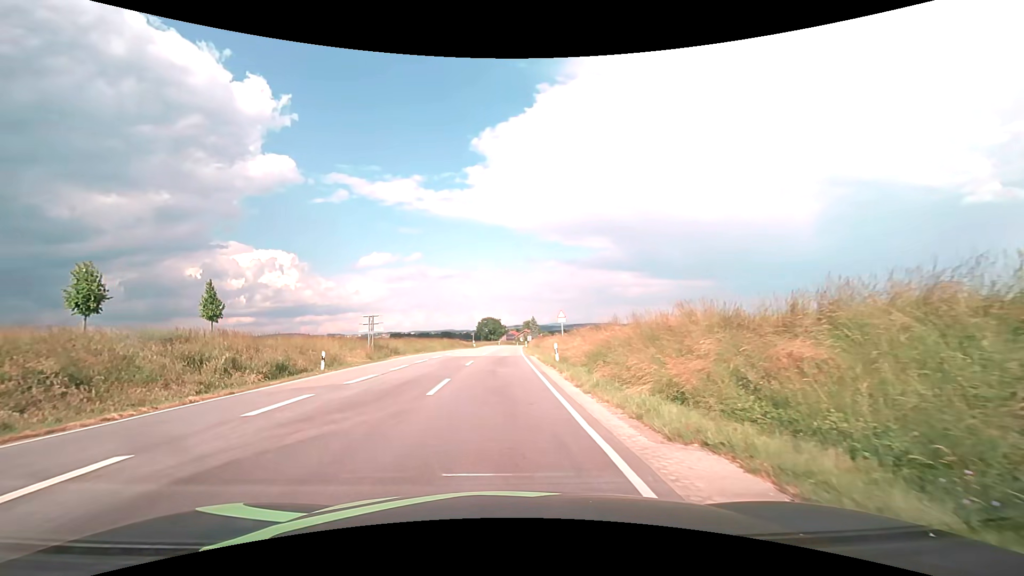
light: Day
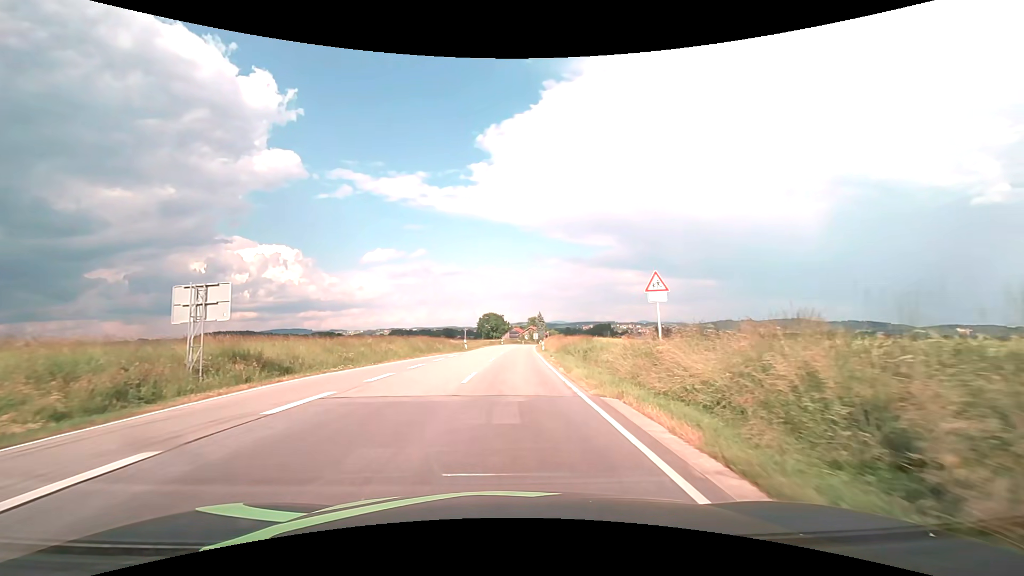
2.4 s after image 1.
(-0.7, +25.1) m; -1°
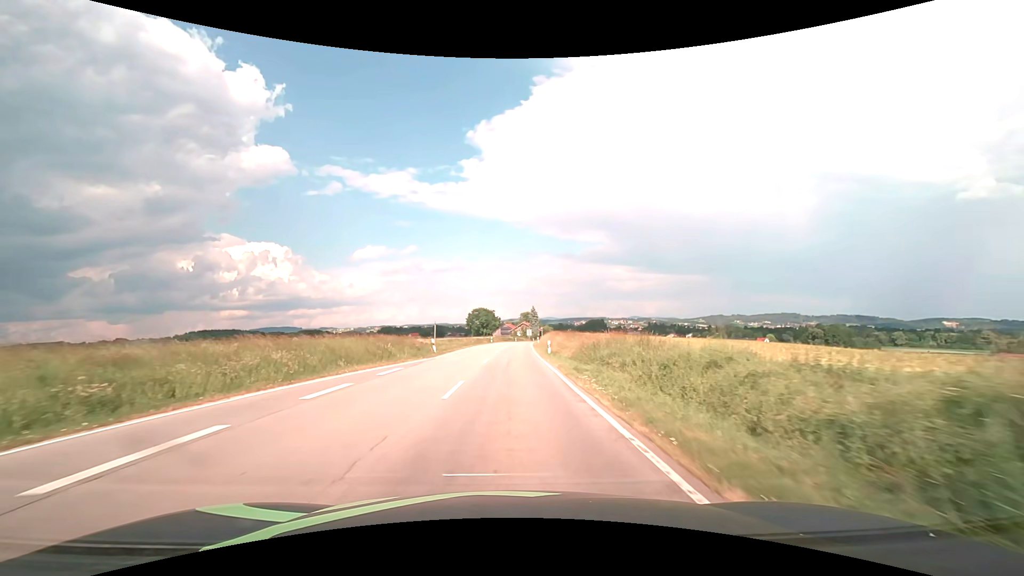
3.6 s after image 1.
(+0.2, +16.7) m; +1°
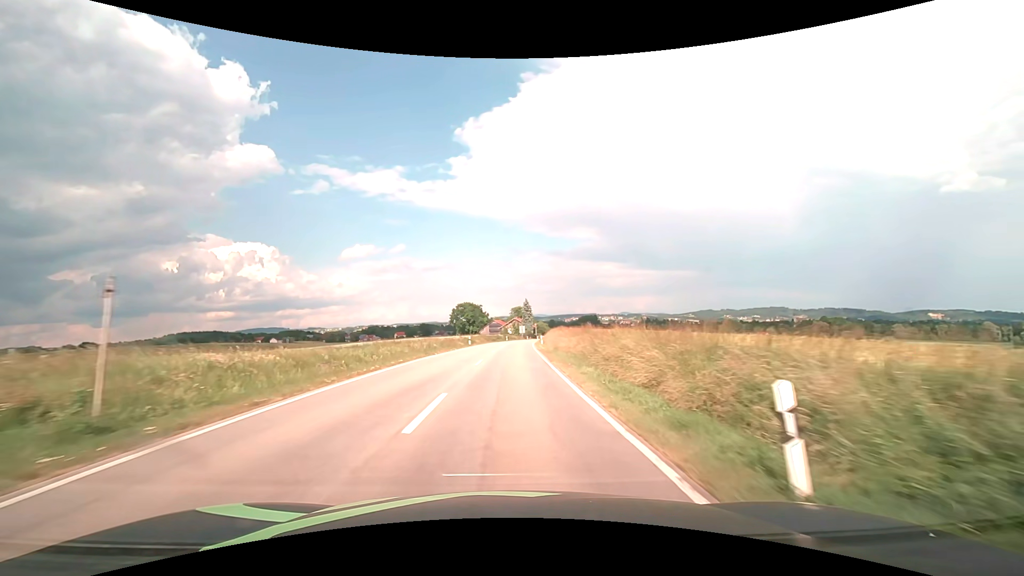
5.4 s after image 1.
(+0.3, +29.6) m; +1°
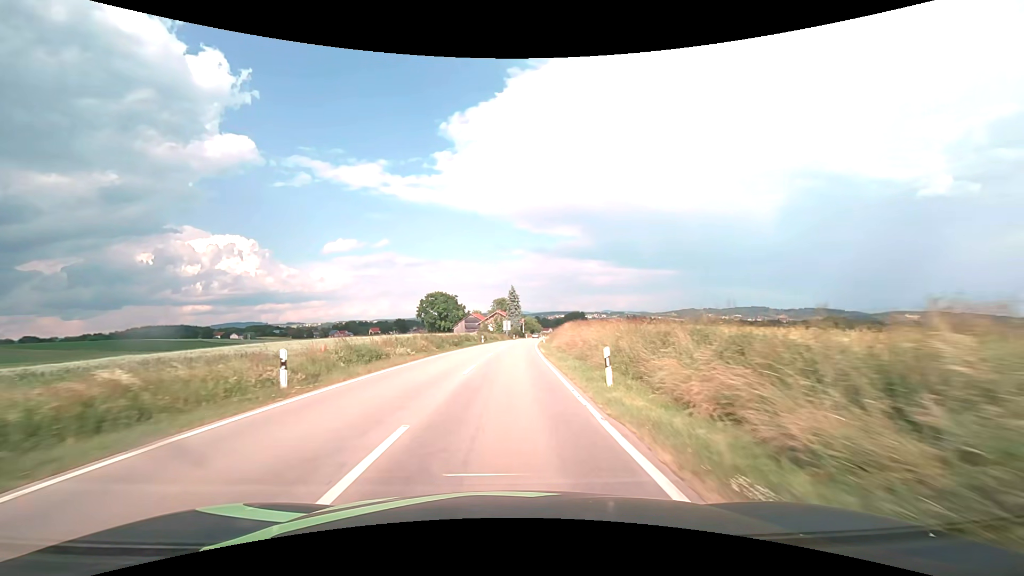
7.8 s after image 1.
(+0.7, +41.6) m; +2°
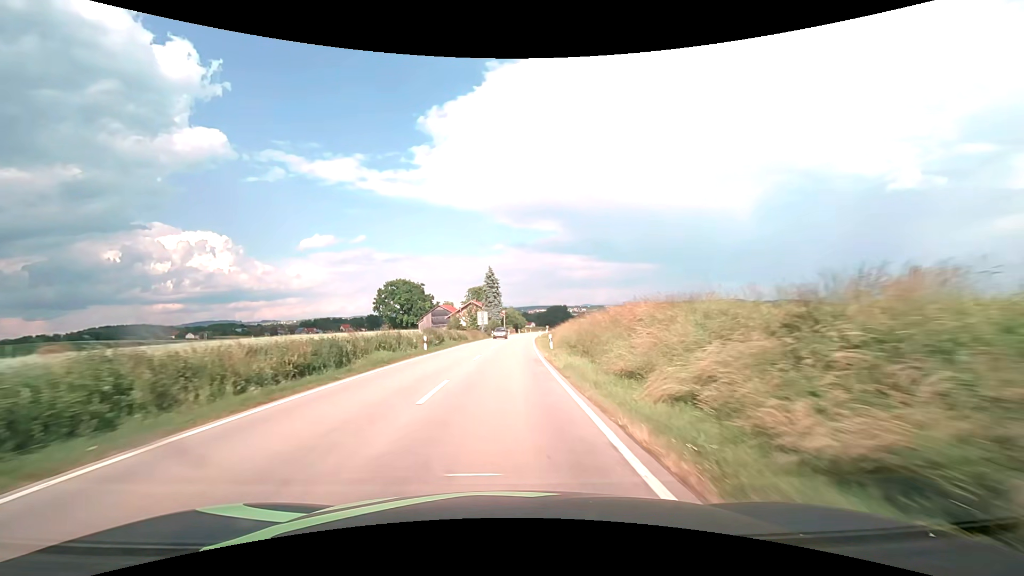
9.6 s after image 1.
(+0.6, +31.8) m; +2°
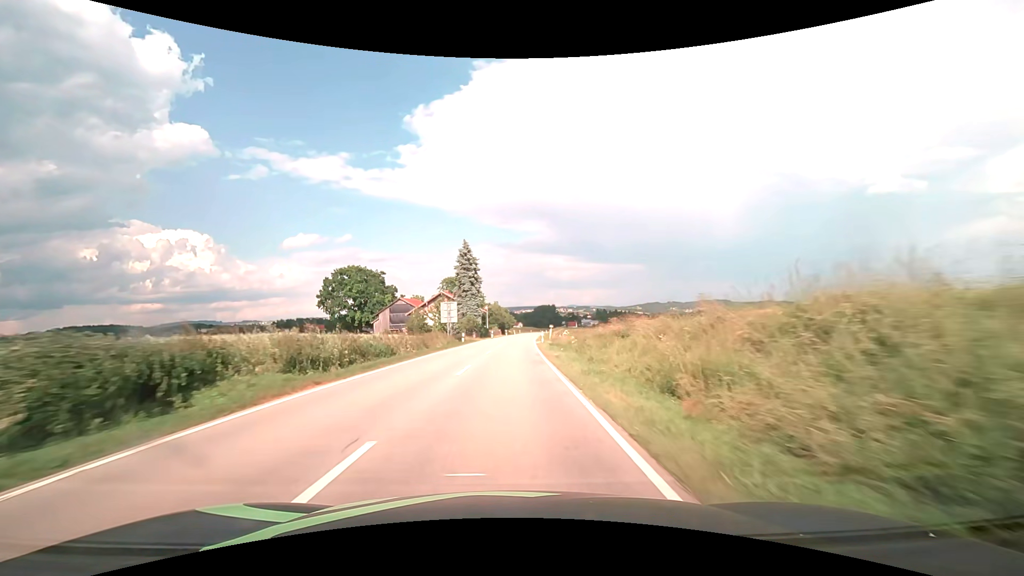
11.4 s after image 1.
(+0.4, +32.1) m; +1°
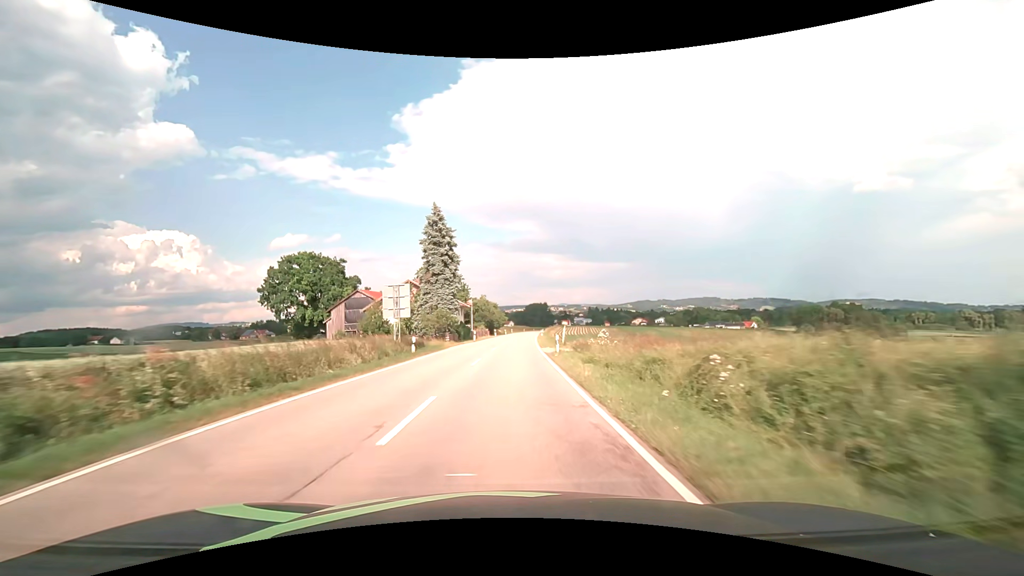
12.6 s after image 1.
(+0.2, +21.5) m; +1°
(0, +10) (0, +20) (0, +30) (+1, +40) (+1, +50) (+1, +60) (+2, +70) (+3, +80) (+3, +90) (+4, +100) m
